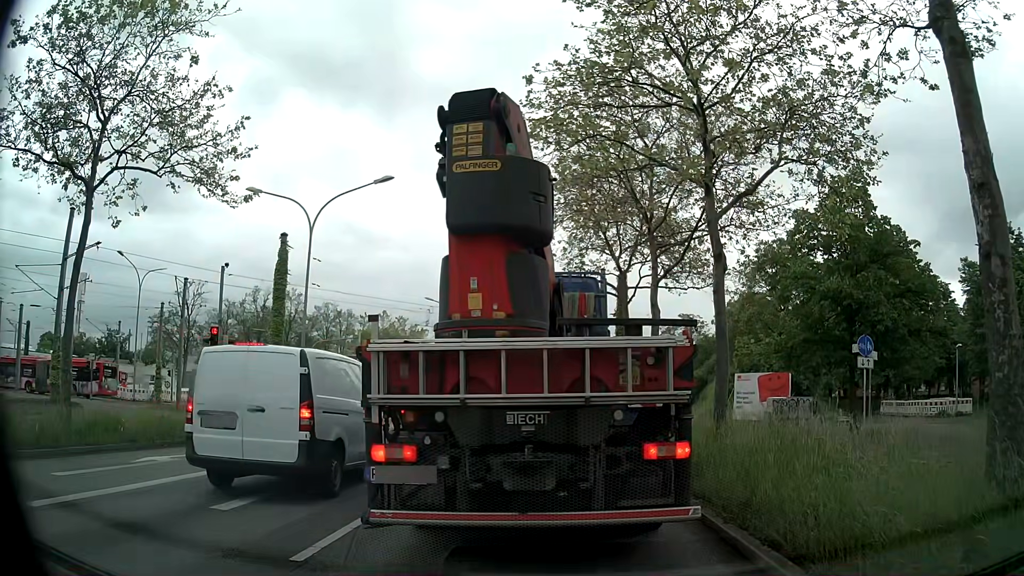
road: primary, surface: asphalt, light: Day
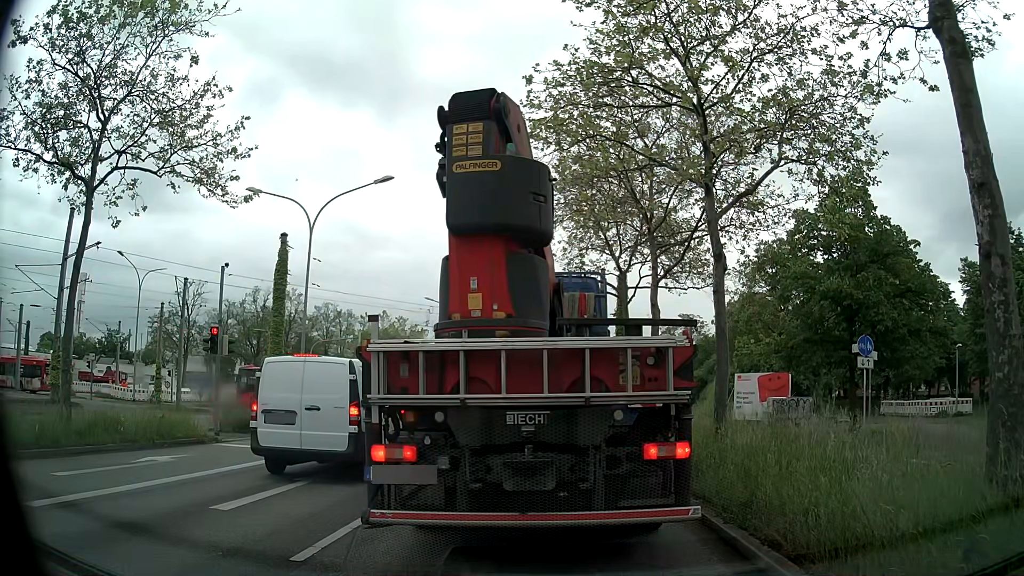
(0.0, 0.0) m; 0°
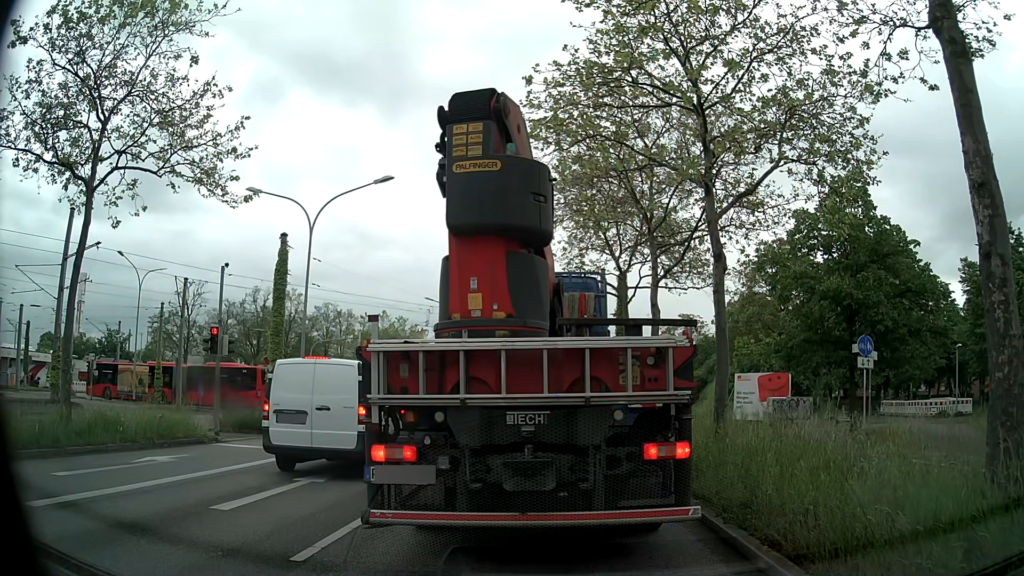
(0.0, 0.0) m; 0°
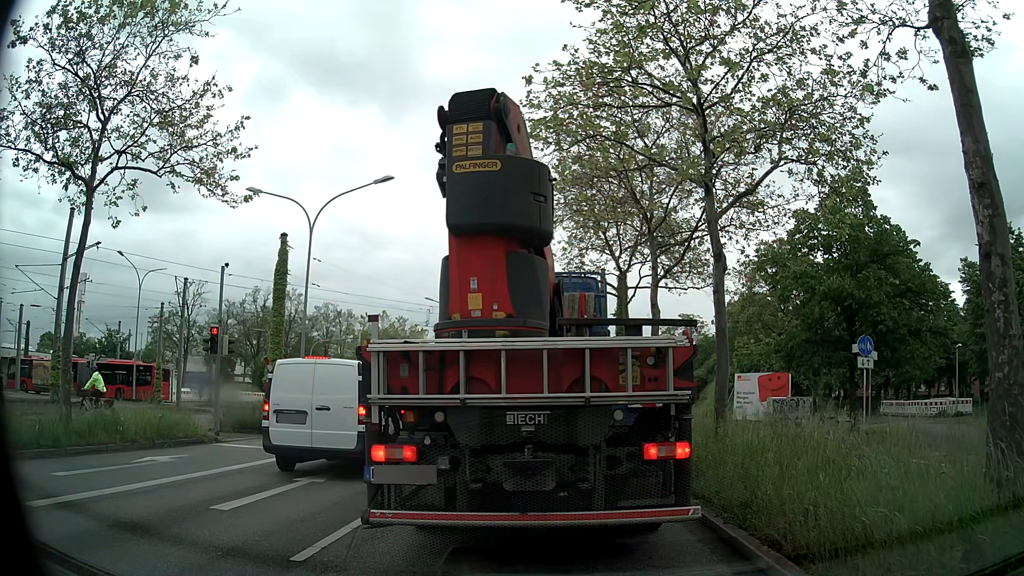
(0.0, 0.0) m; 0°
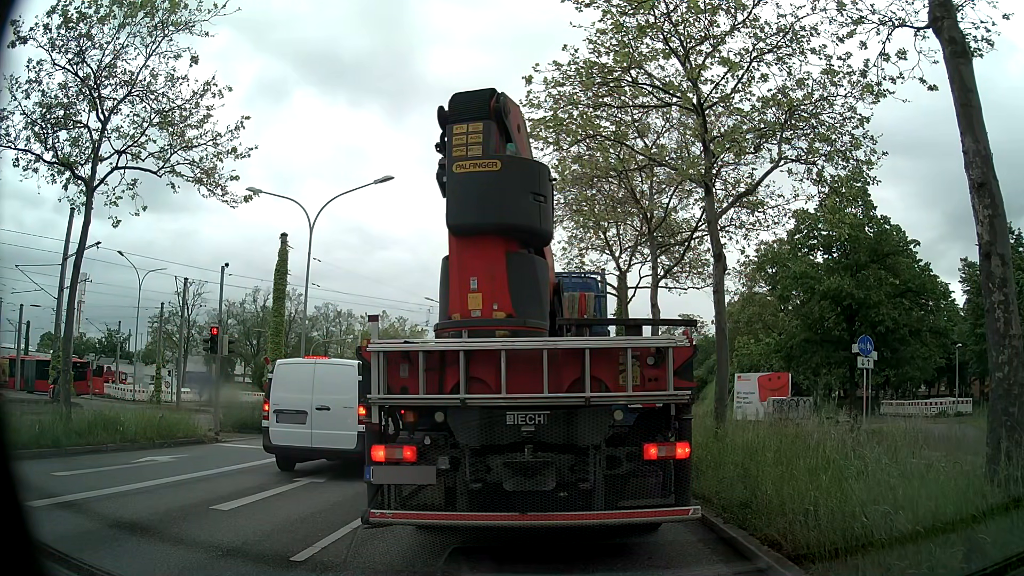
(0.0, 0.0) m; 0°
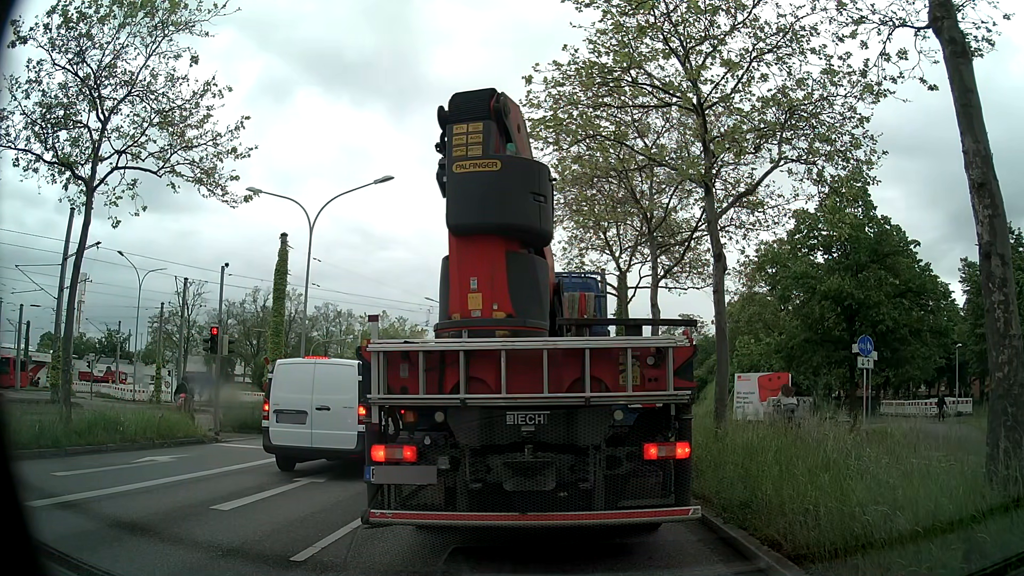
(0.0, 0.0) m; 0°
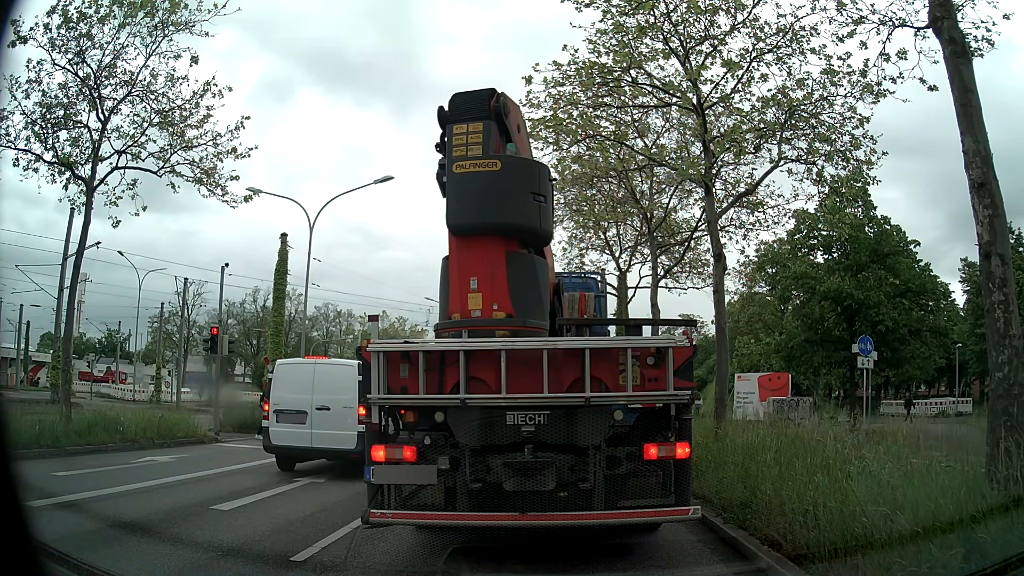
(0.0, 0.0) m; 0°
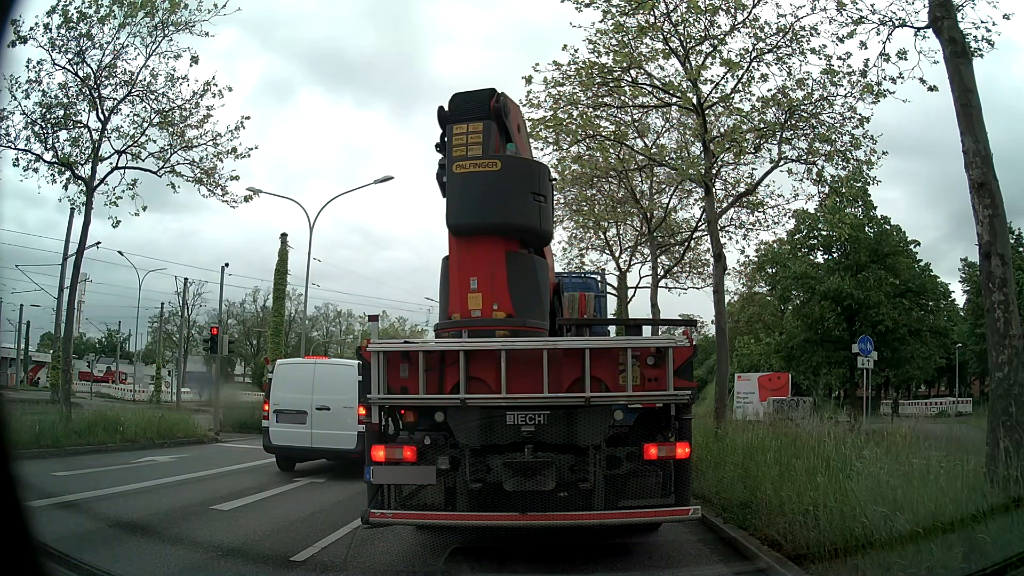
(0.0, 0.0) m; 0°
